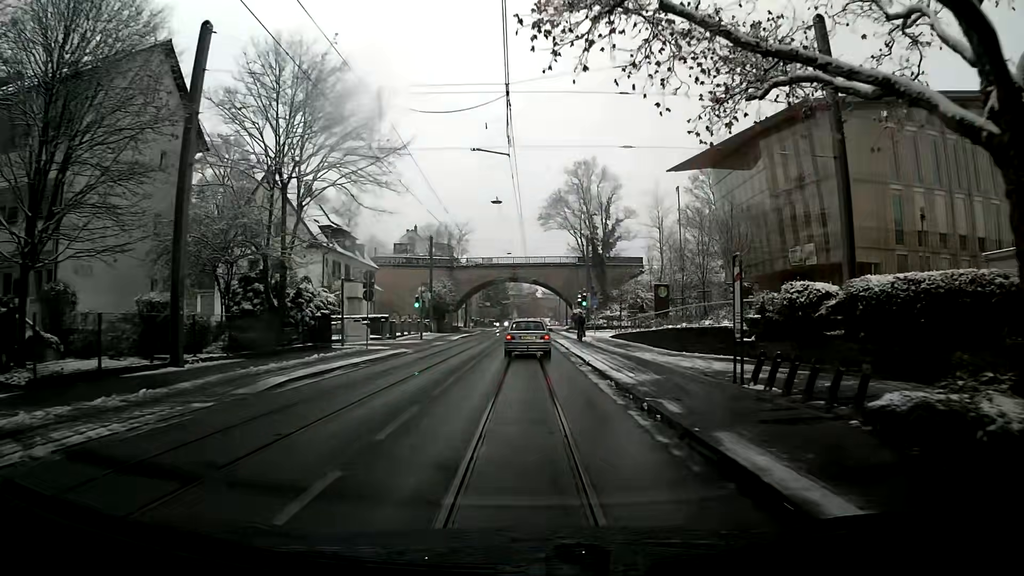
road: secondary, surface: asphalt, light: Day
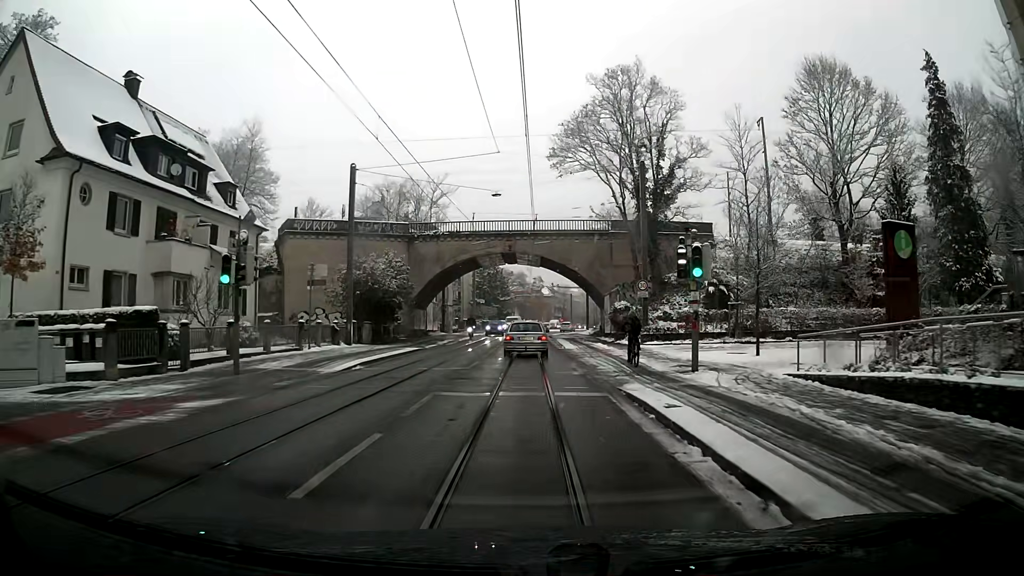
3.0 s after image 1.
(-0.2, +32.4) m; -1°
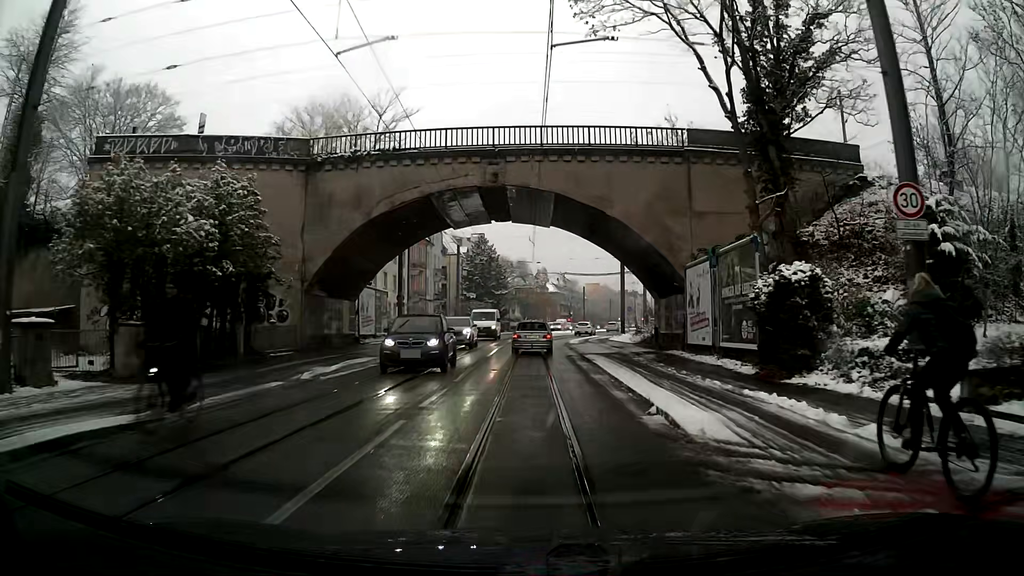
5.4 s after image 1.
(0.0, +26.3) m; 0°
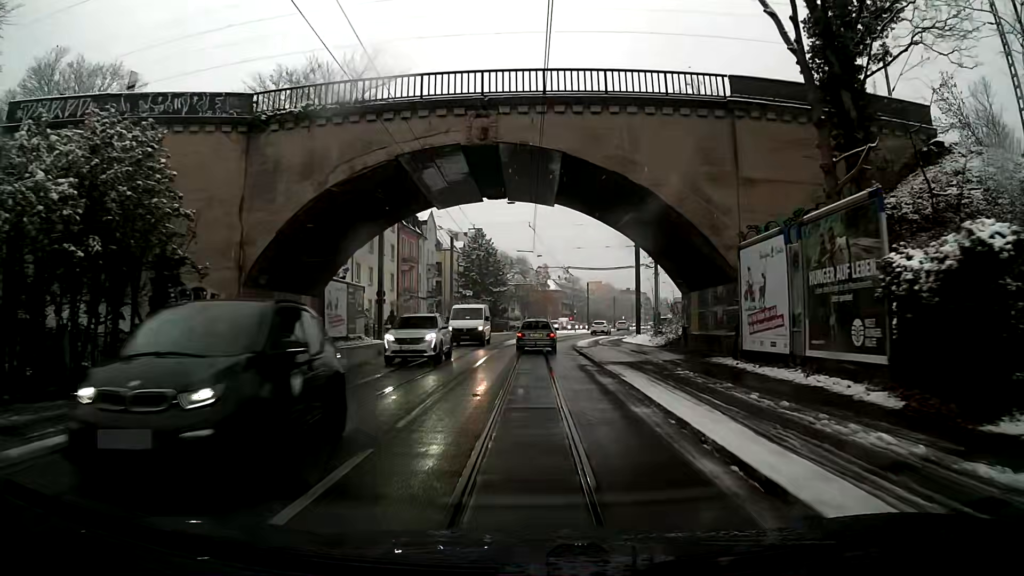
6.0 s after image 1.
(0.0, +6.6) m; 0°
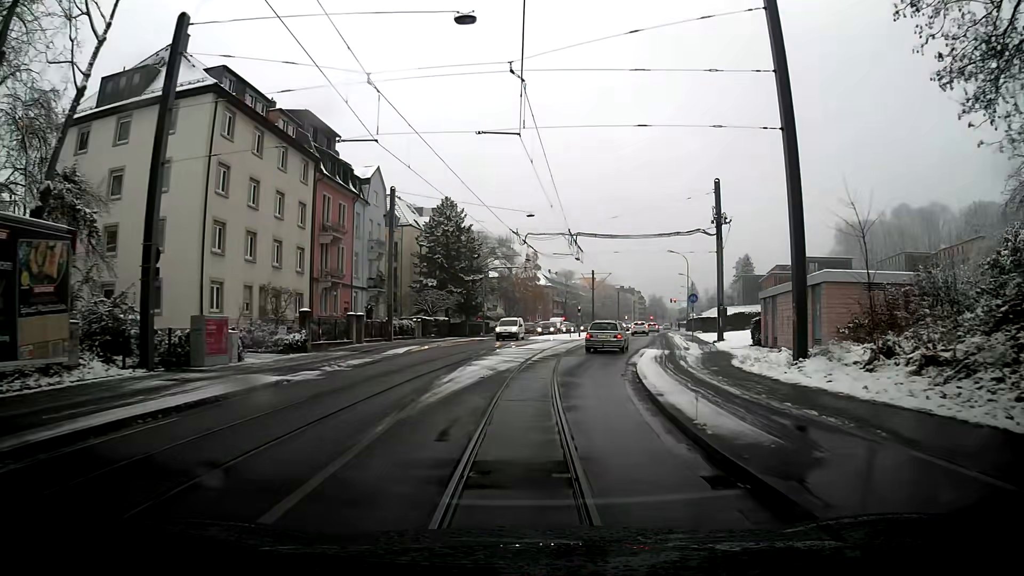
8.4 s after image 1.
(+0.3, +26.1) m; +2°
(0, +10) (+1, +20) (+3, +30) (+5, +40) (+7, +49) (+8, +59) (+10, +69) (+12, +79) (+14, +89) (+16, +98) m
